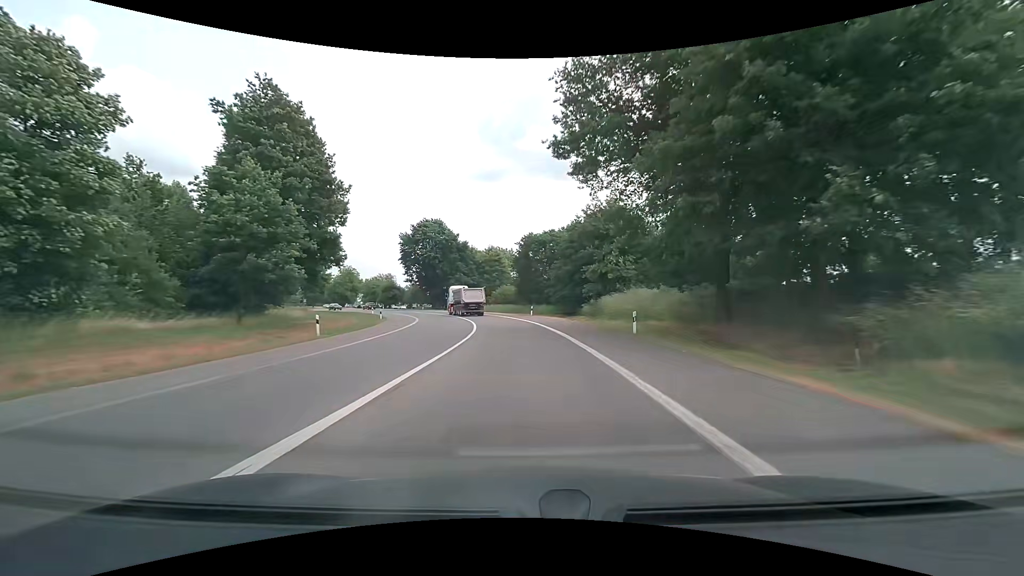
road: motorway_link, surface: asphalt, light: Day
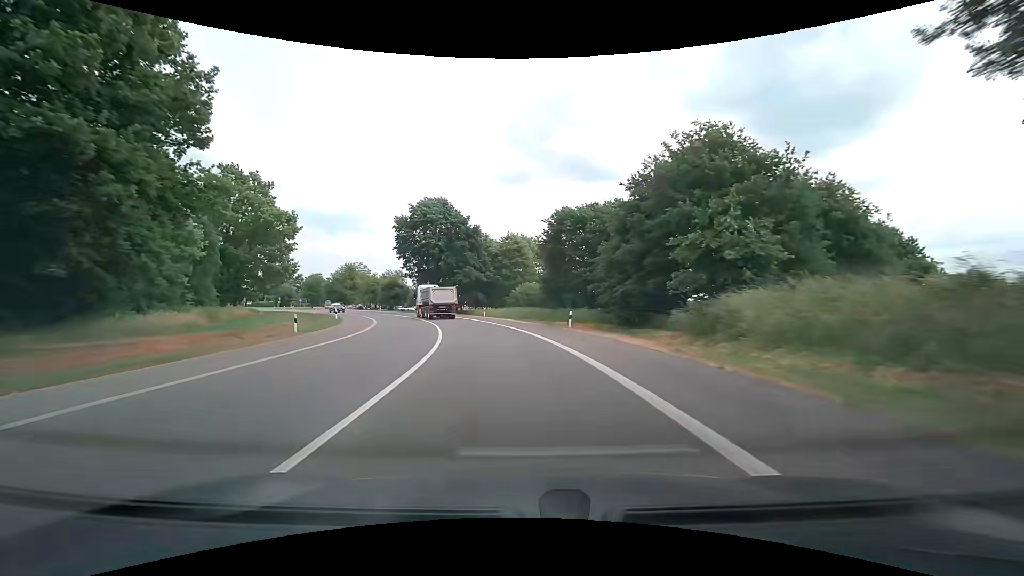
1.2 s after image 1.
(-0.3, +22.3) m; -3°
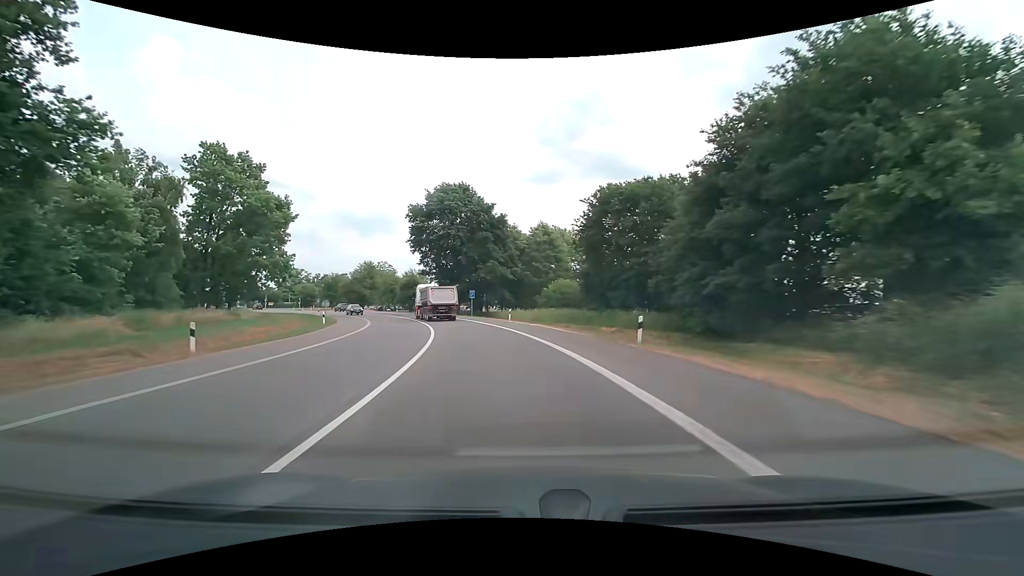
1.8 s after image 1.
(-0.3, +10.9) m; -3°
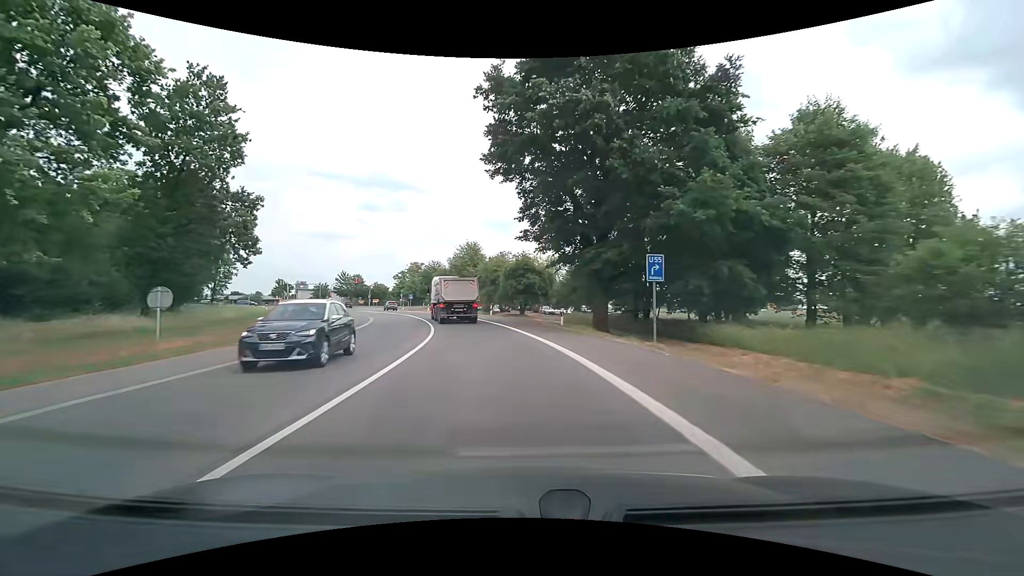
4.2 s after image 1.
(-5.6, +40.0) m; -16°
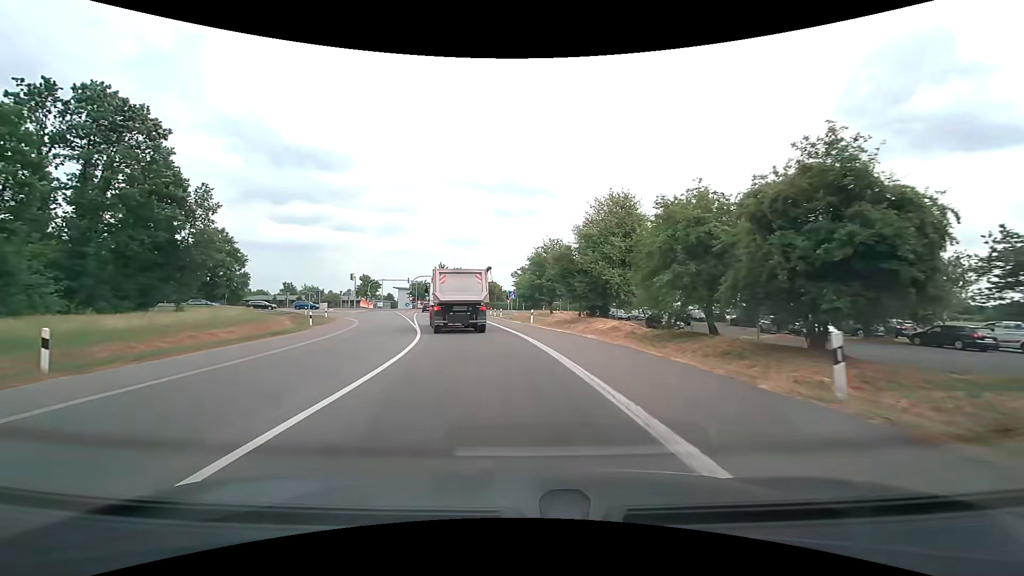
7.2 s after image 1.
(-5.5, +40.6) m; -15°
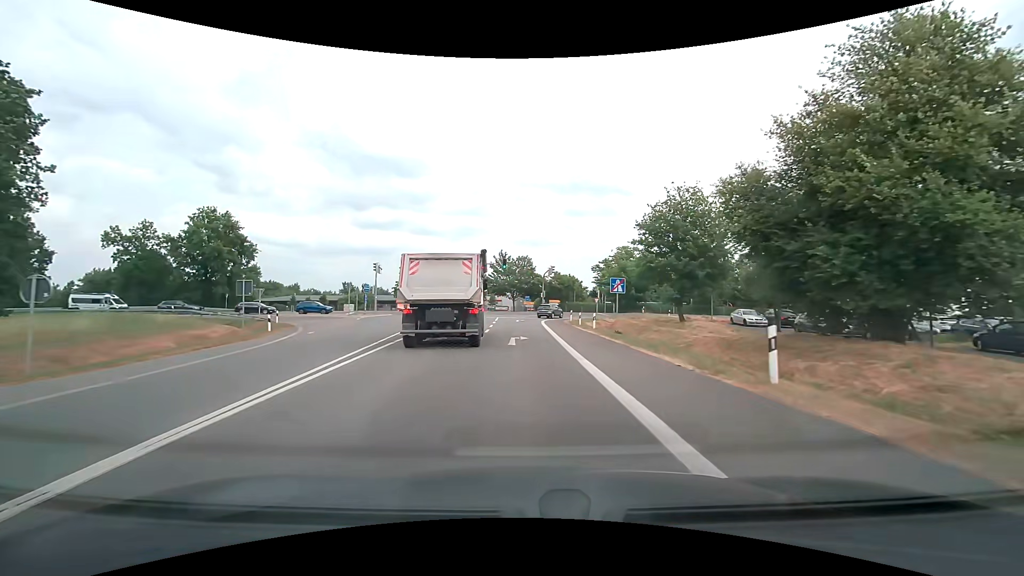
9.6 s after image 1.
(-2.3, +27.7) m; -8°
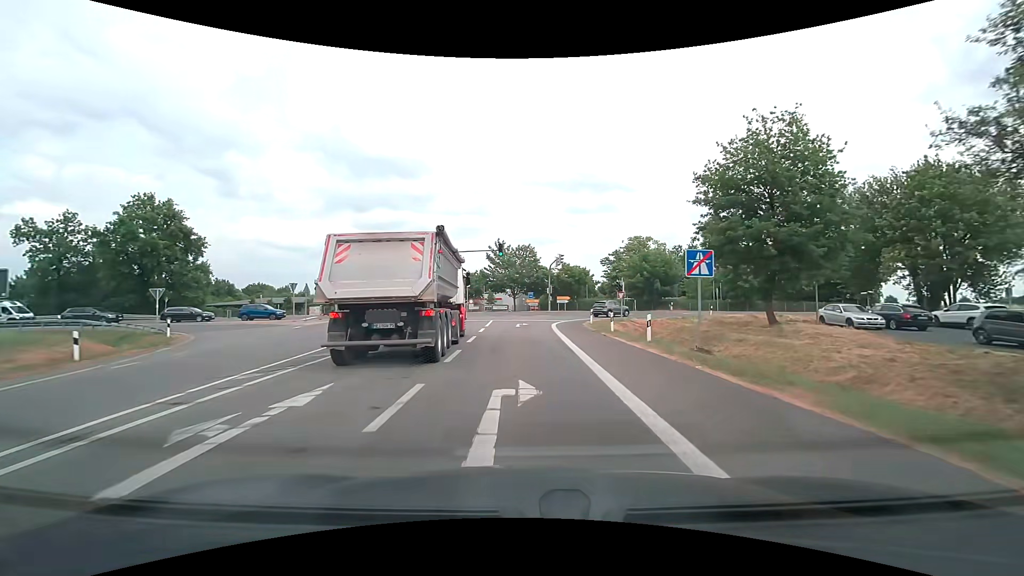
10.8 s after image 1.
(0.0, +13.2) m; -1°
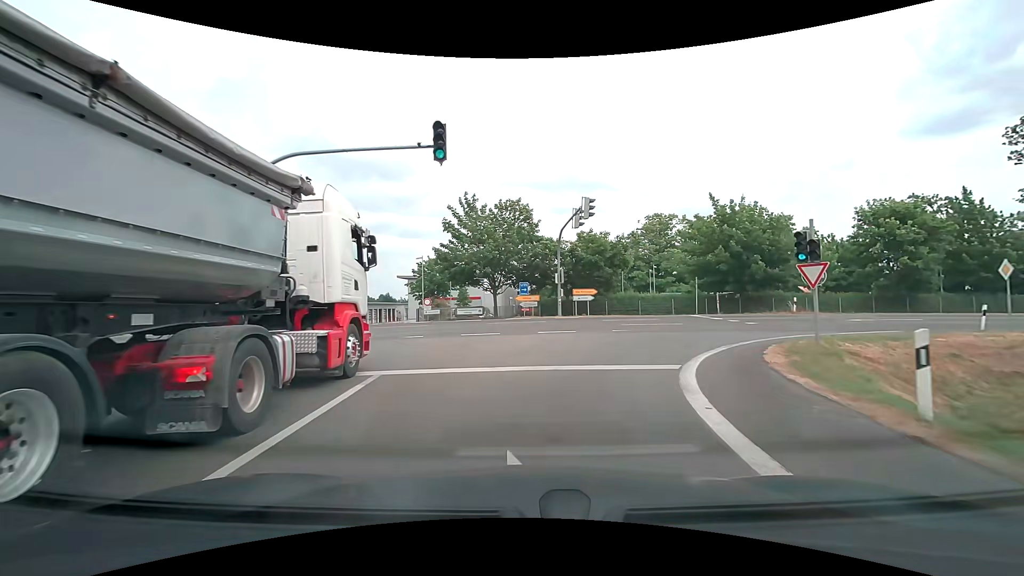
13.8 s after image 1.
(-0.1, +29.9) m; +1°
(+1, +10) (+6, +19) (+14, +24) (+24, +25) (+34, +26) (+44, +26) (+54, +26) (+64, +26) (+74, +26) (+84, +26) m
